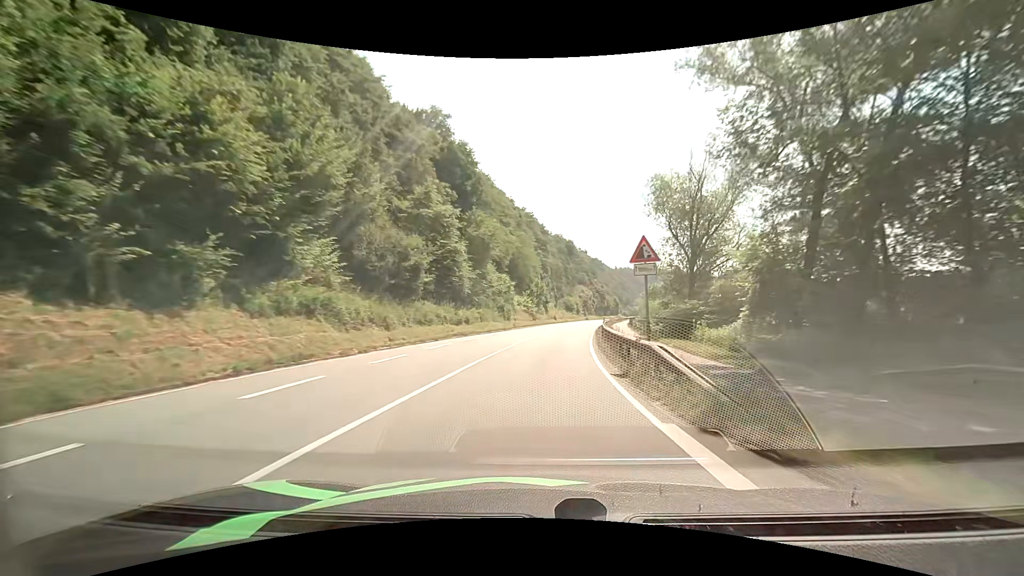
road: primary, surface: asphalt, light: Day
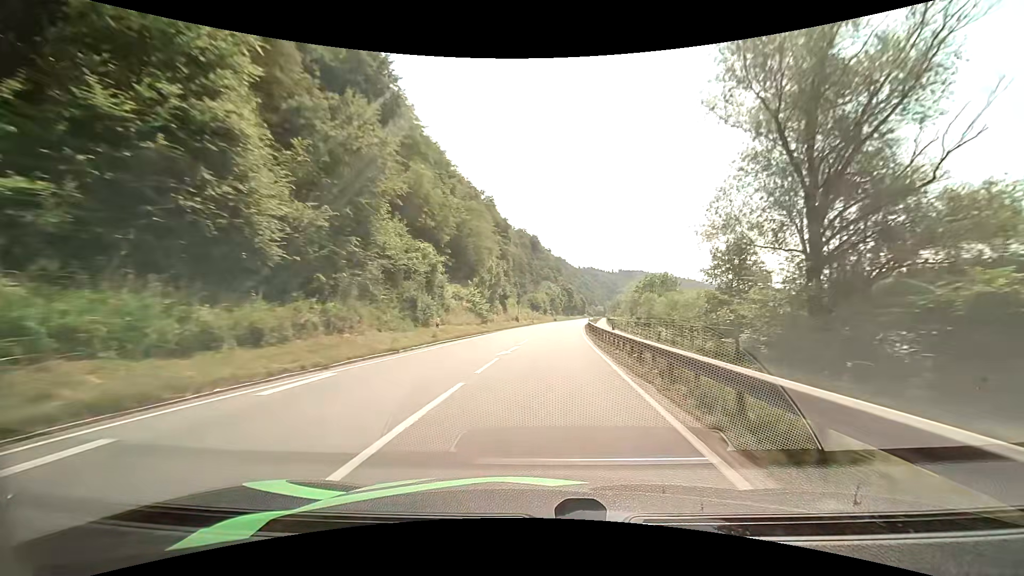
(+0.7, +23.9) m; +4°
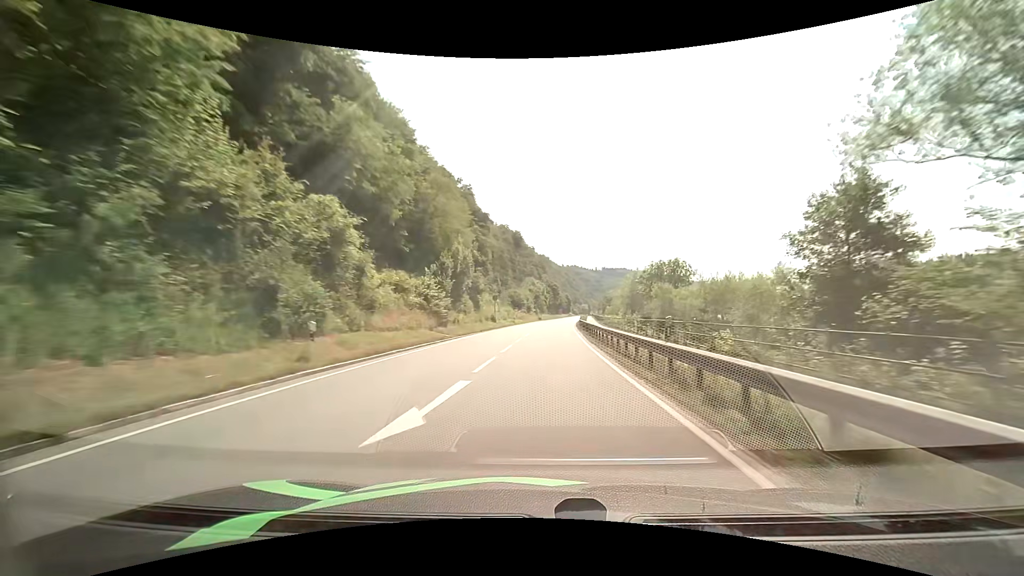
(+0.2, +12.1) m; +2°
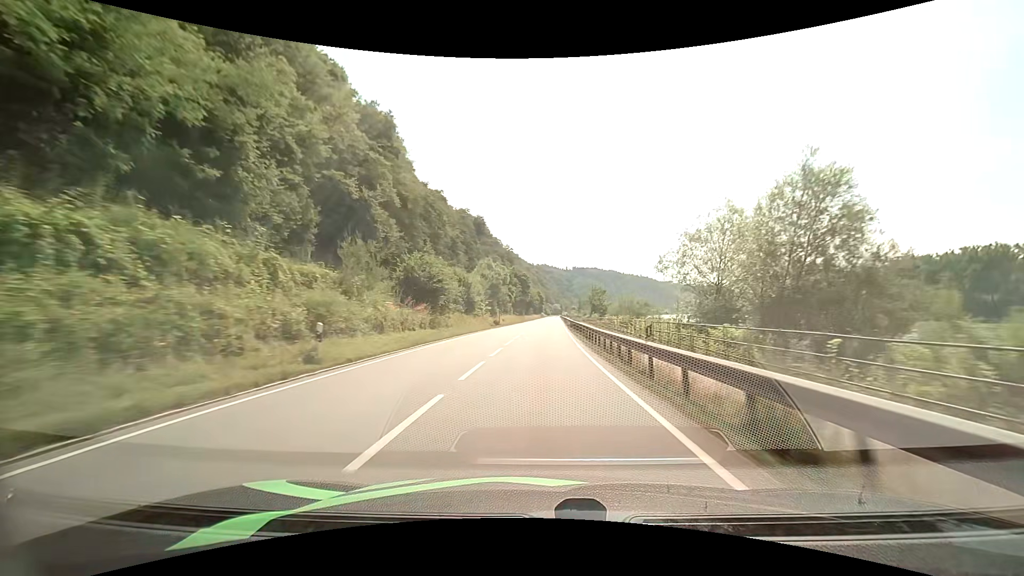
(+1.7, +49.1) m; +4°
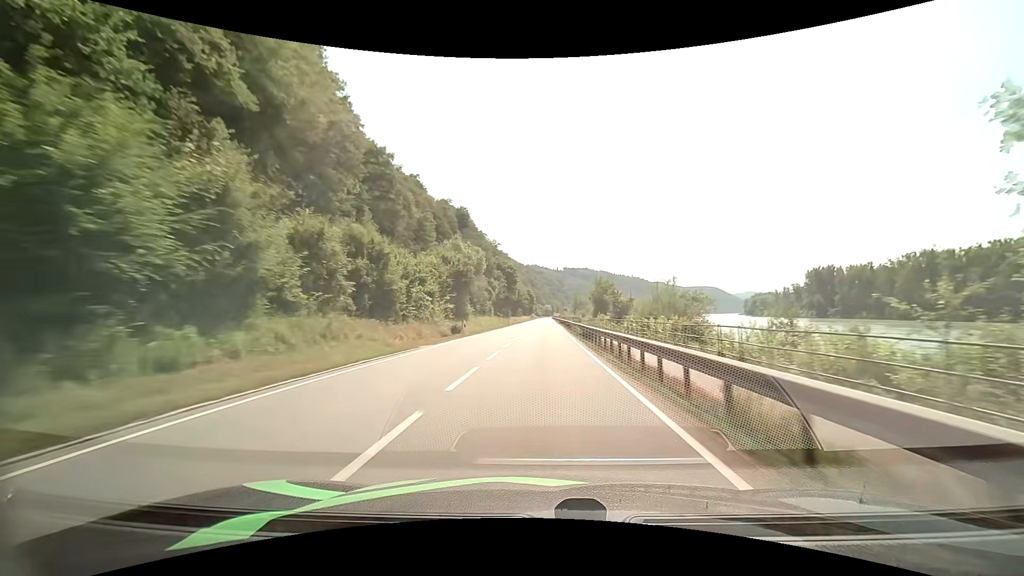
(+0.1, +25.4) m; +1°
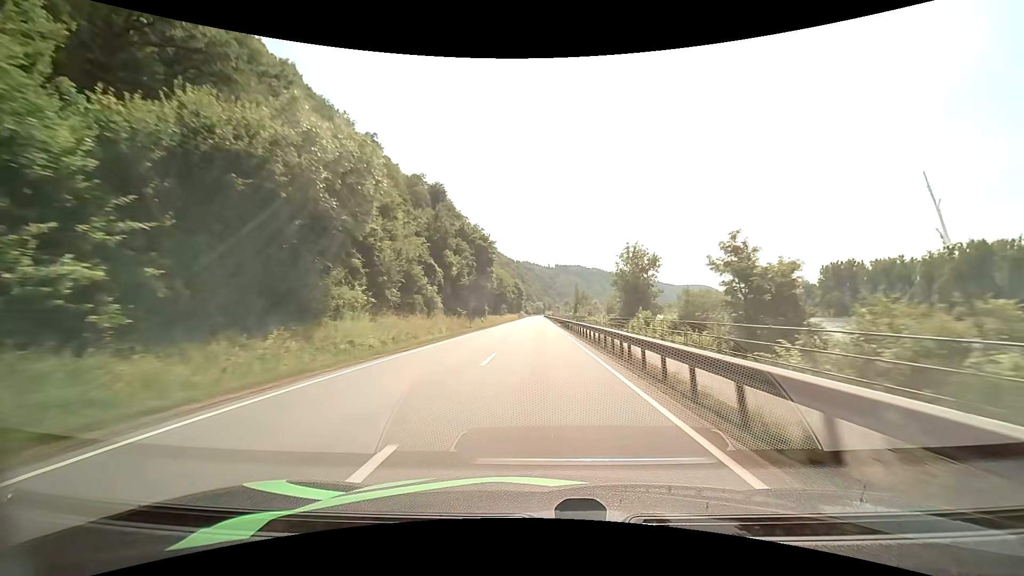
(+0.4, +38.5) m; +1°
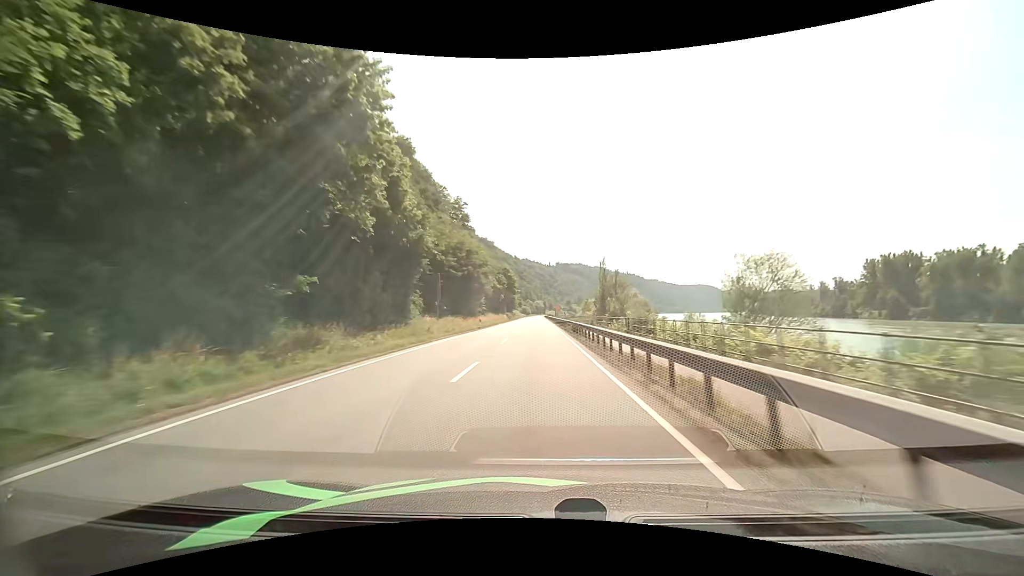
(+0.2, +50.9) m; 0°
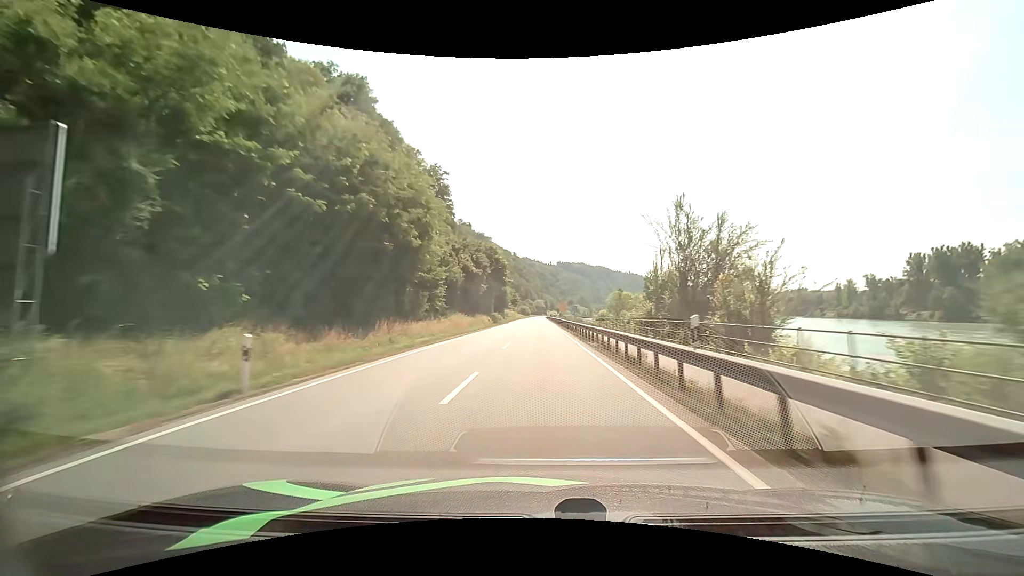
(-0.1, +37.9) m; 0°
(0, +10) (0, +20) (0, +30) (0, +40) (0, +50) (0, +60) (0, +70) (0, +80) (0, +90) (0, +100) m
